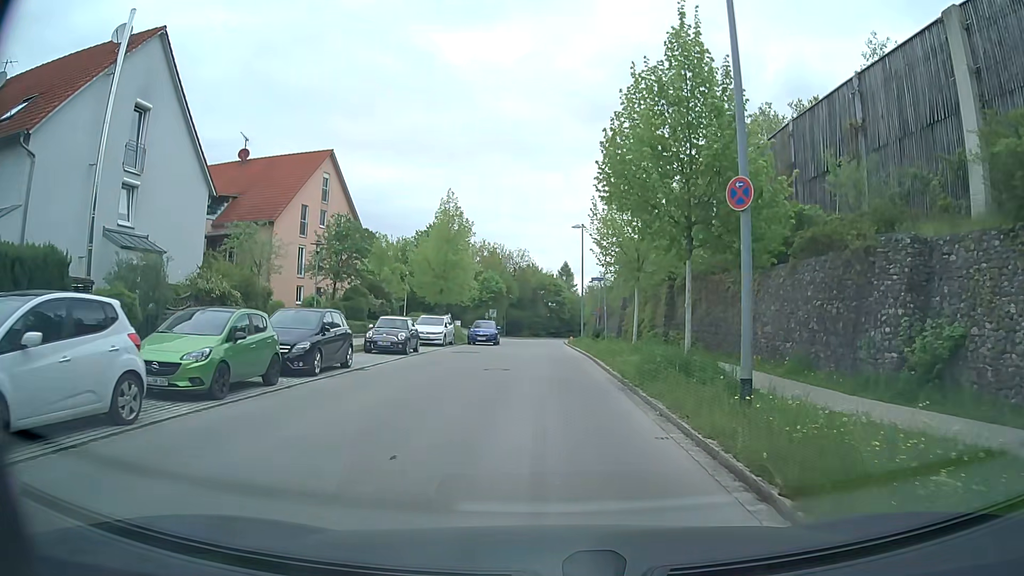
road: residential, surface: asphalt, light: Day
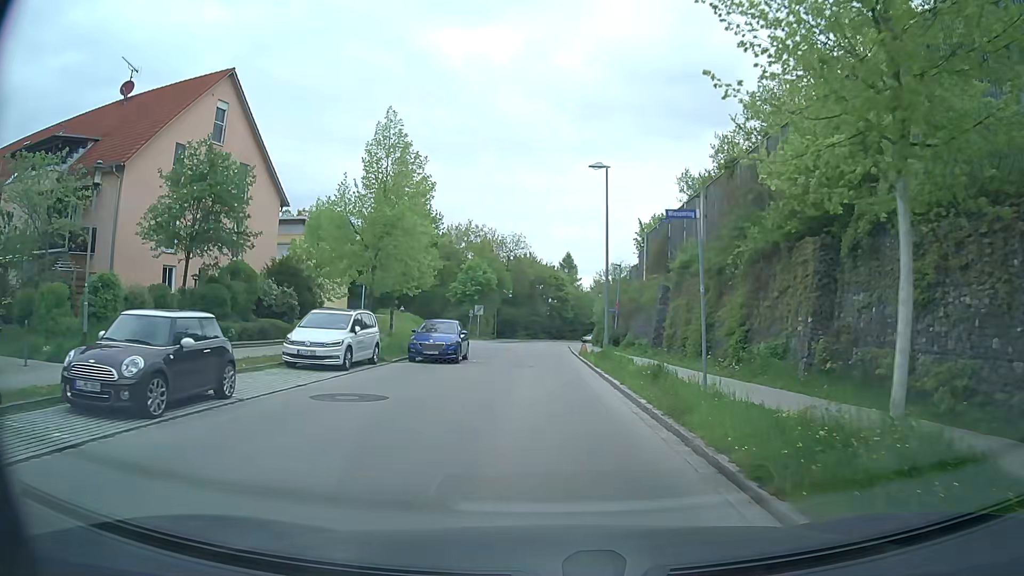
(+0.1, +17.4) m; +1°
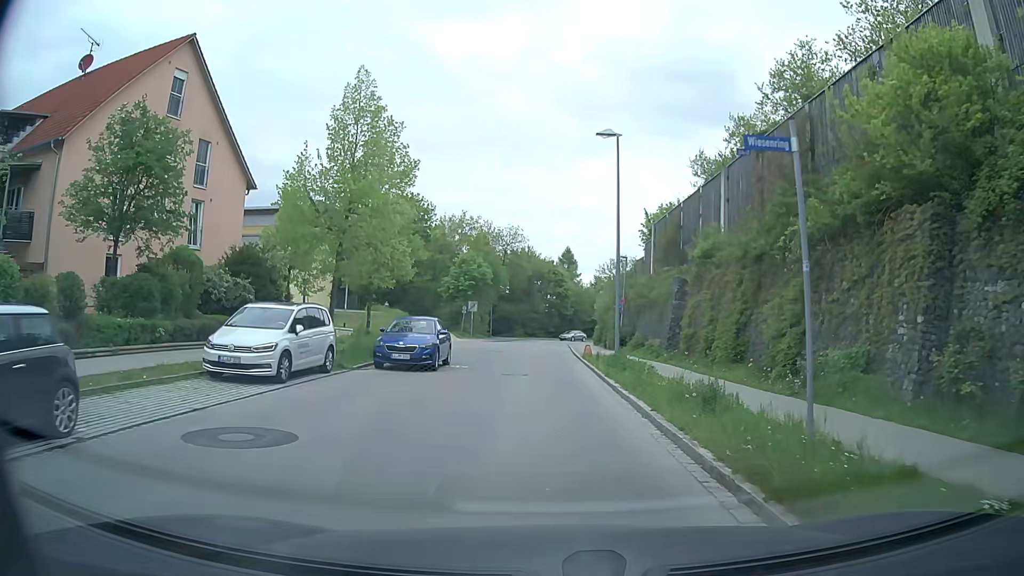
(0.0, +4.5) m; -1°
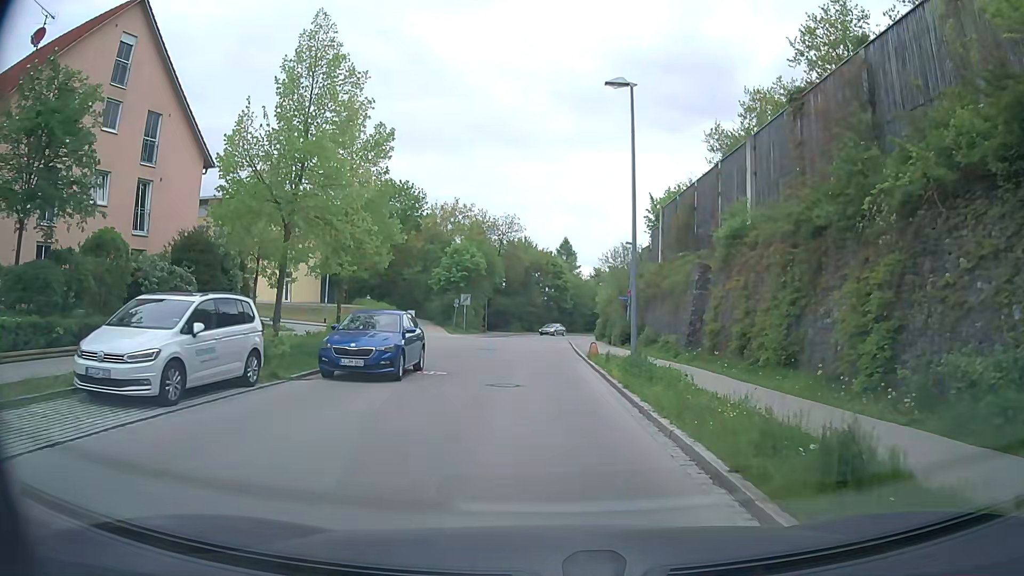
(+0.1, +4.4) m; +1°
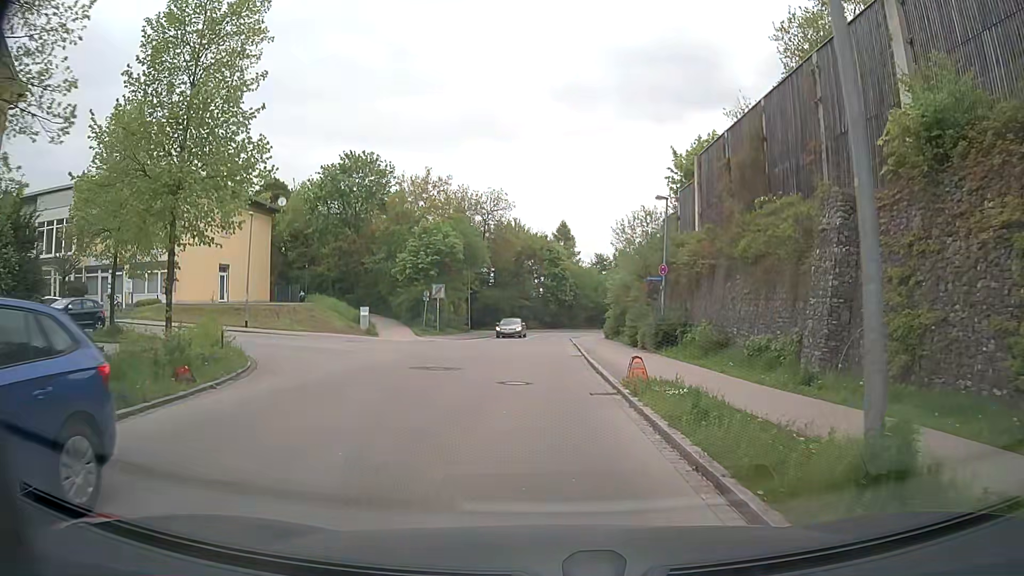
(+0.2, +13.0) m; +2°
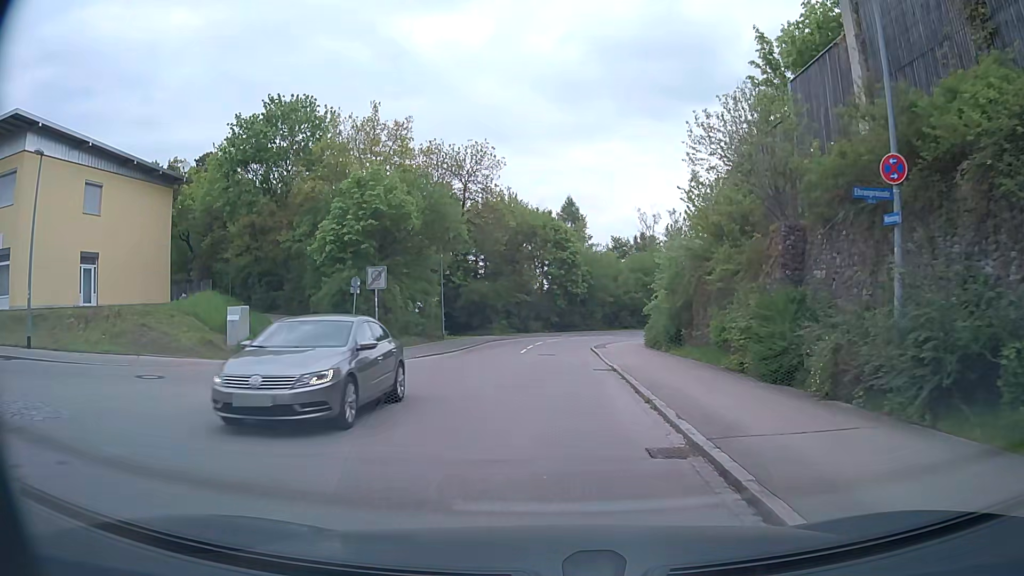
(-0.4, +18.3) m; -1°
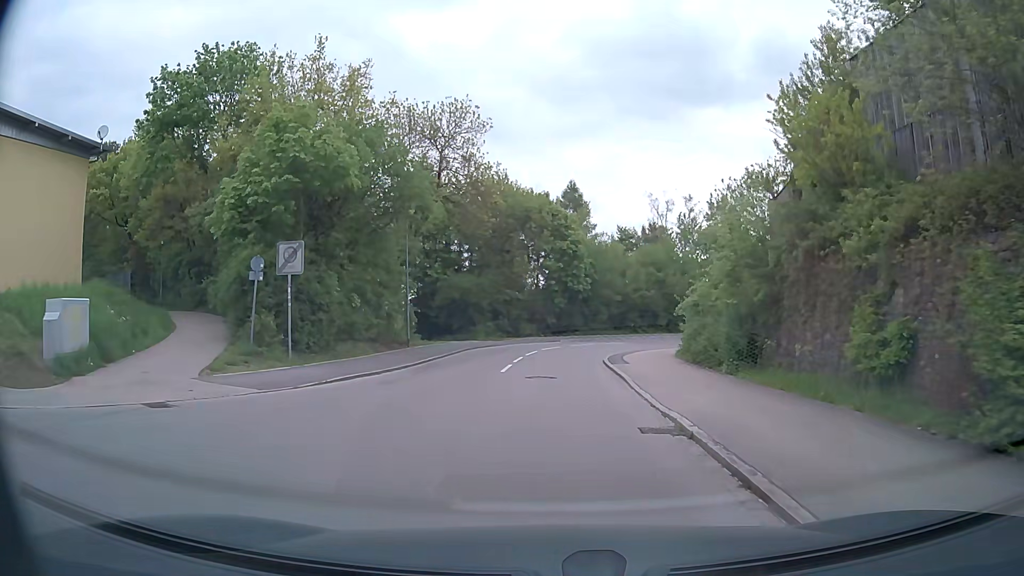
(0.0, +9.7) m; 0°
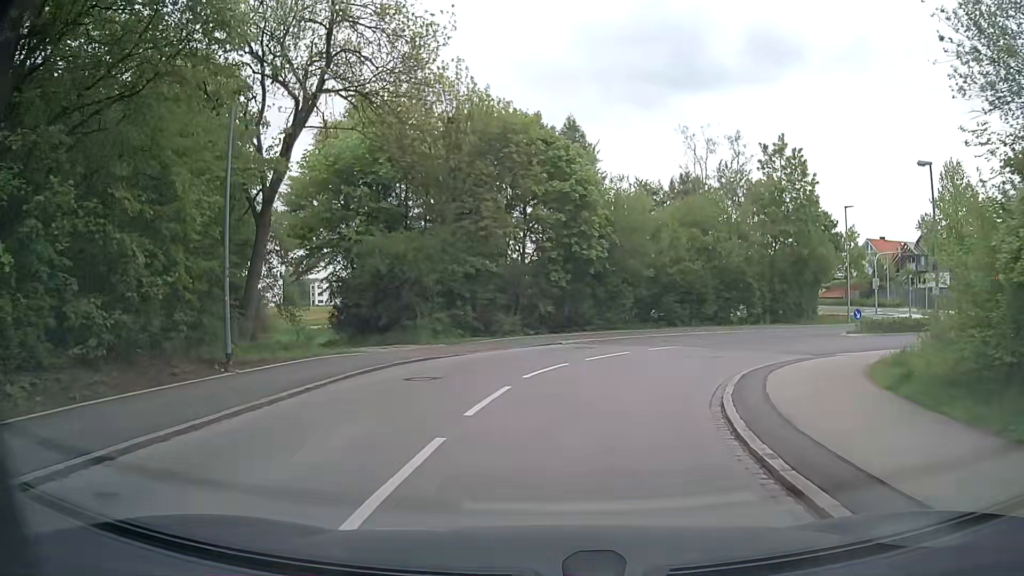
(+0.1, +18.8) m; +1°
(0, +10) (+4, +19) (+11, +26) (+20, +30) (+30, +32) (+39, +30) (+45, +22) (+49, +13) (+52, +3) (+55, -6) m
